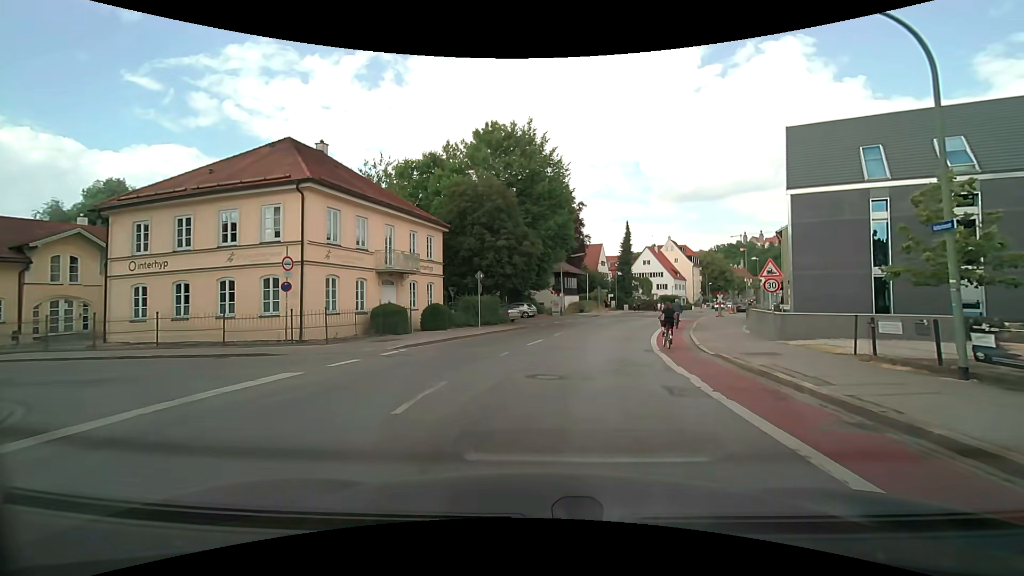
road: secondary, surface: asphalt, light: Day
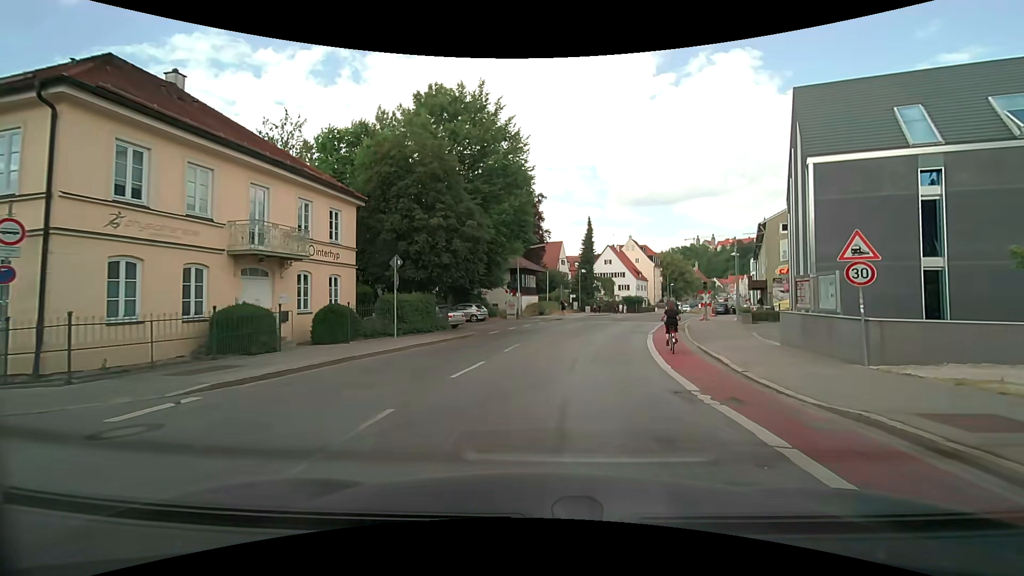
(+0.4, +8.4) m; +6°
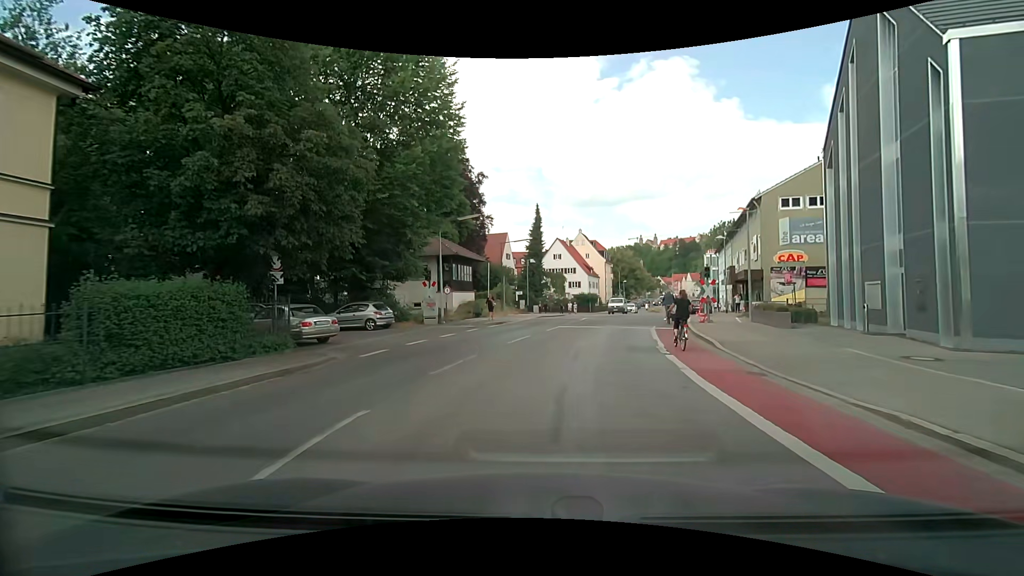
(+0.5, +12.3) m; +5°
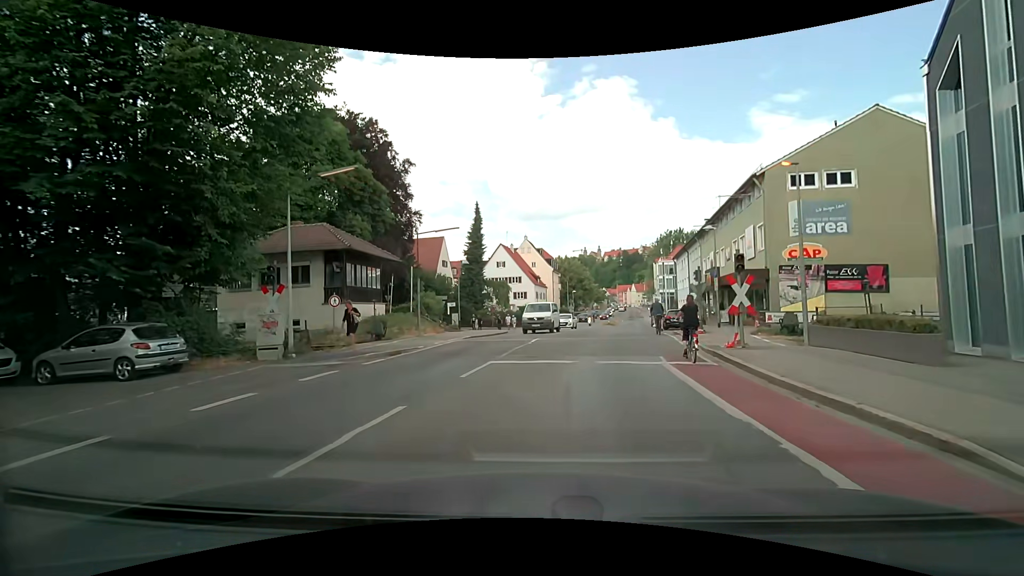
(+0.8, +11.1) m; +7°
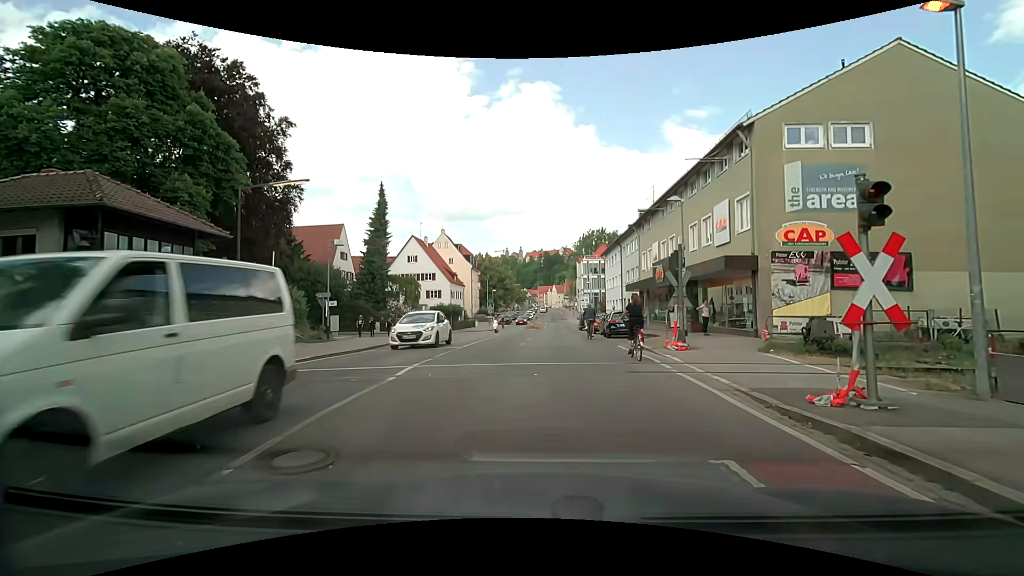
(+0.7, +9.7) m; +8°
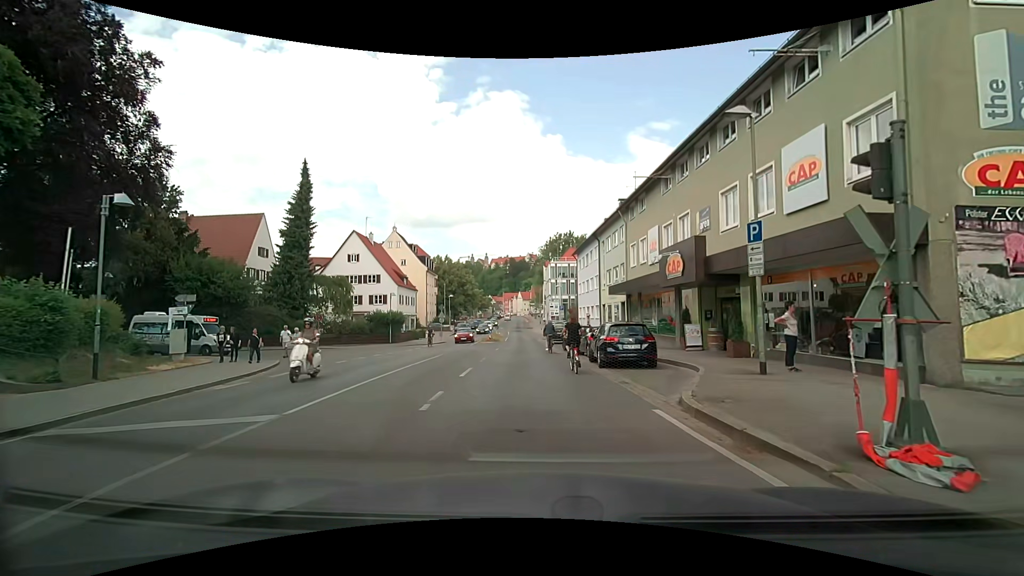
(+0.5, +10.9) m; +3°
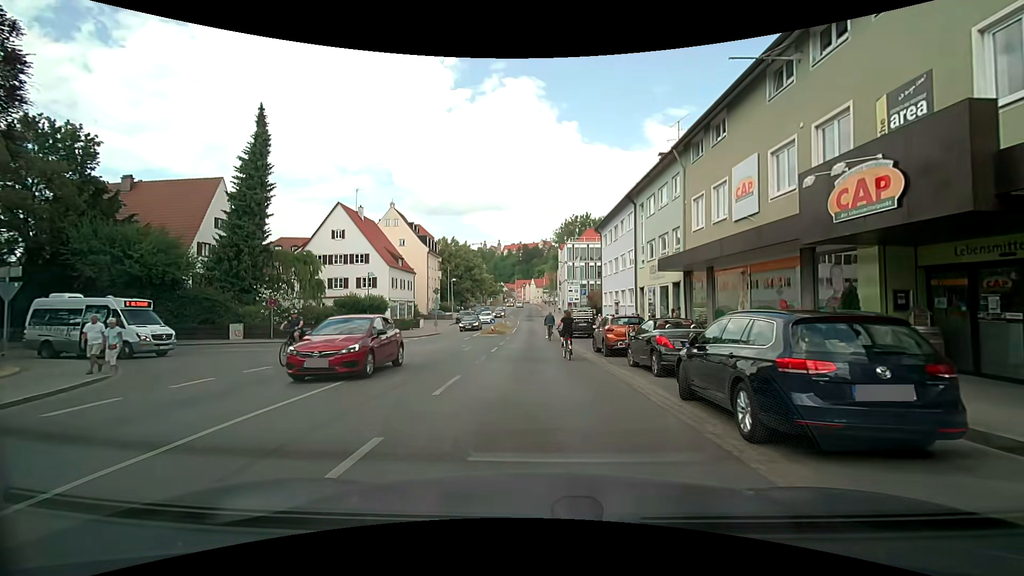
(0.0, +10.7) m; -2°
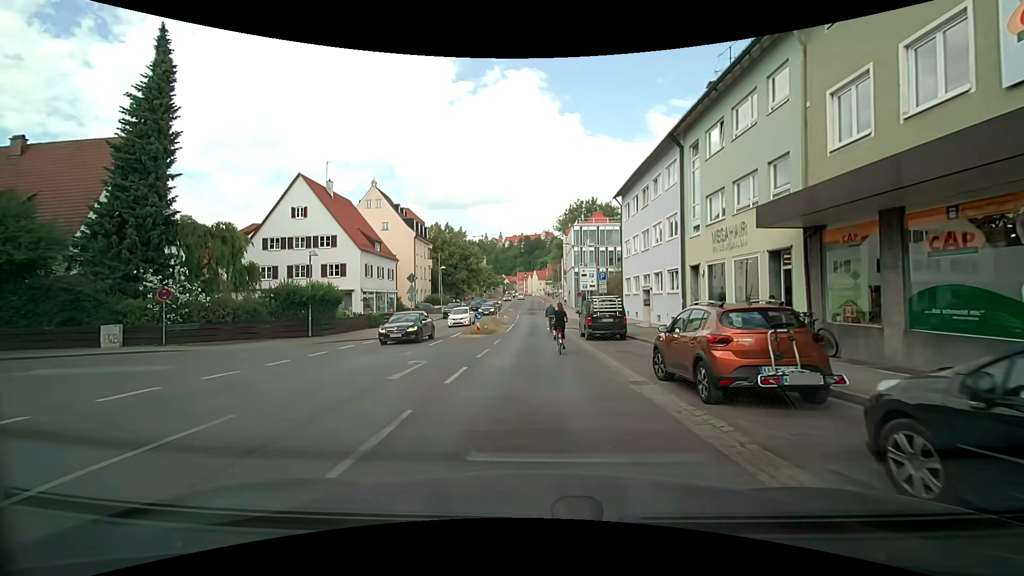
(+0.2, +10.8) m; +1°
(0, +10) (0, +20) (0, +30) (0, +40) (-1, +50) (-1, +60) (-1, +70) (-1, +80) (-1, +90) (-1, +100) m
